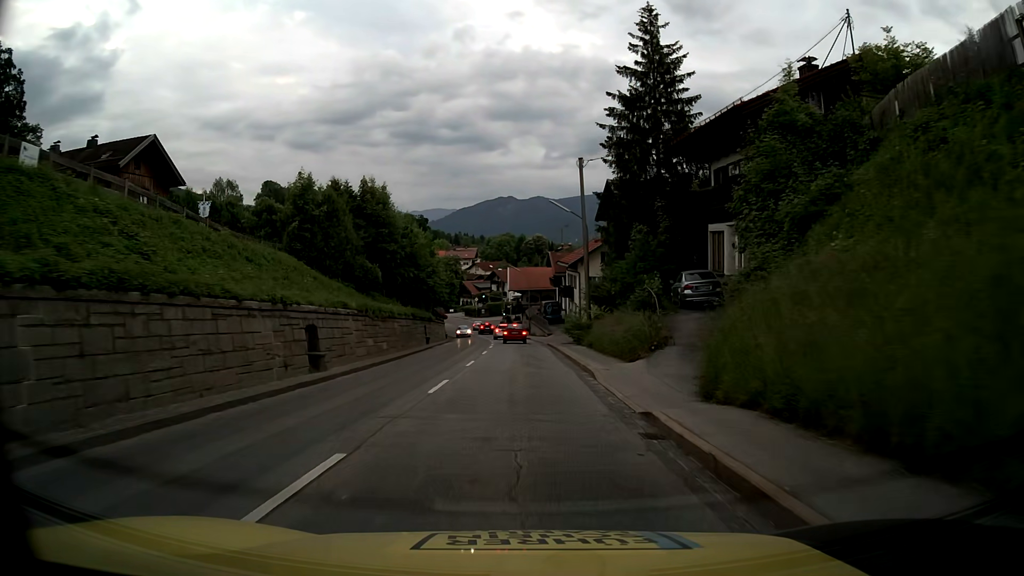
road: primary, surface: asphalt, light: Day
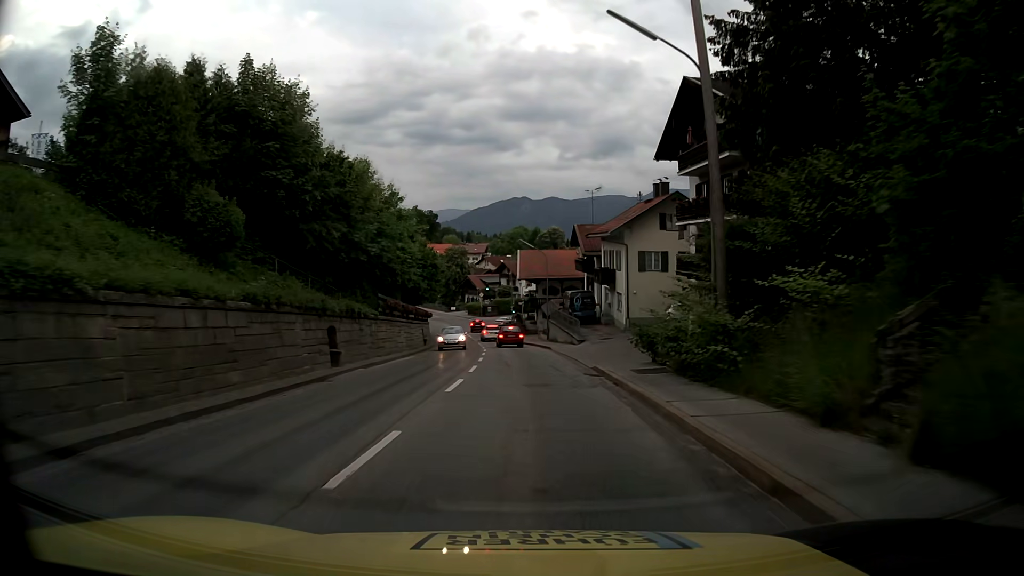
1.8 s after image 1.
(-0.2, +25.1) m; -1°
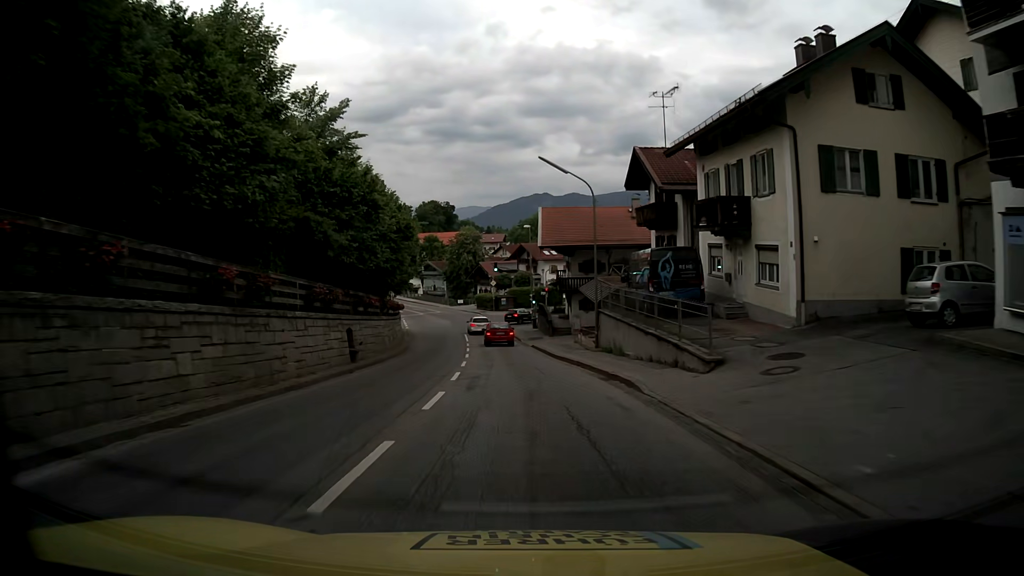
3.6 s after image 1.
(-0.4, +26.7) m; -1°
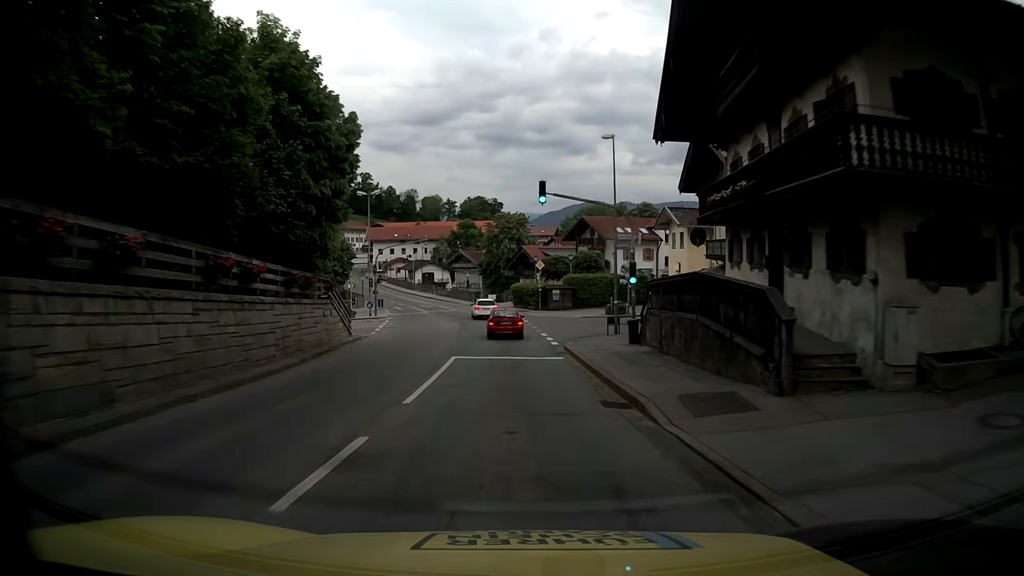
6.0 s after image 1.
(-1.7, +36.1) m; -4°
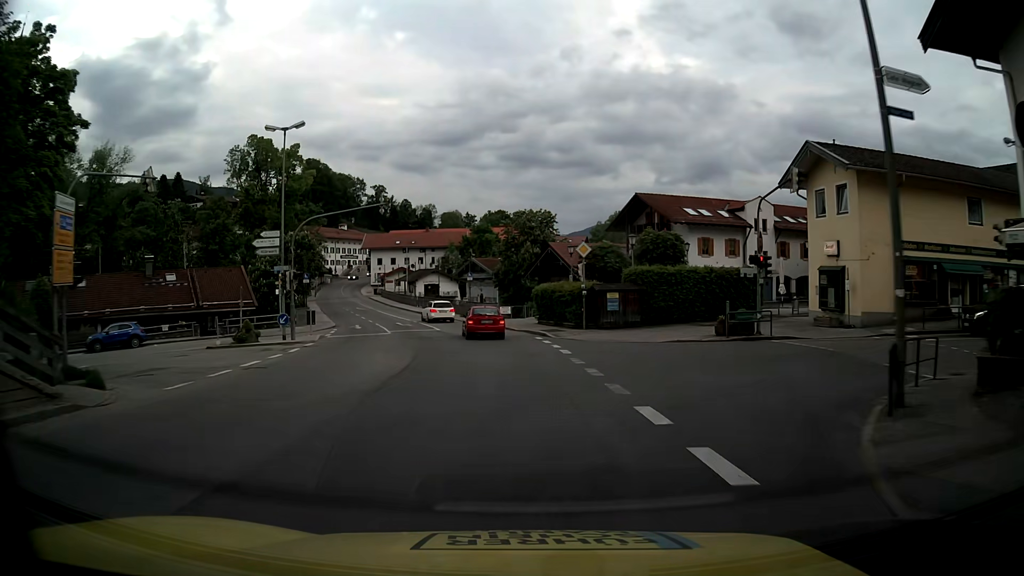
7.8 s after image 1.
(-0.6, +25.5) m; -2°
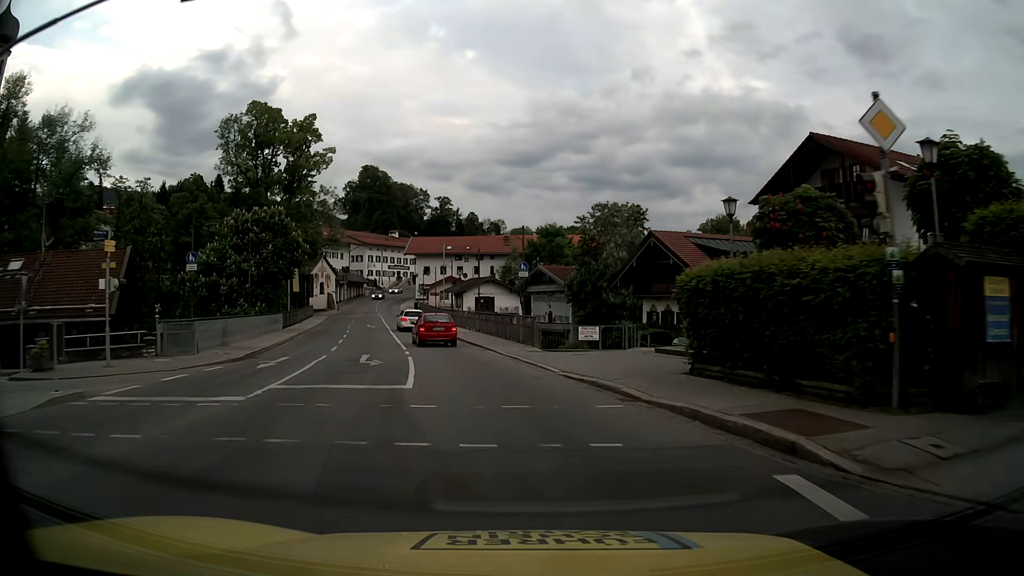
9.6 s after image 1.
(-1.2, +25.0) m; -6°
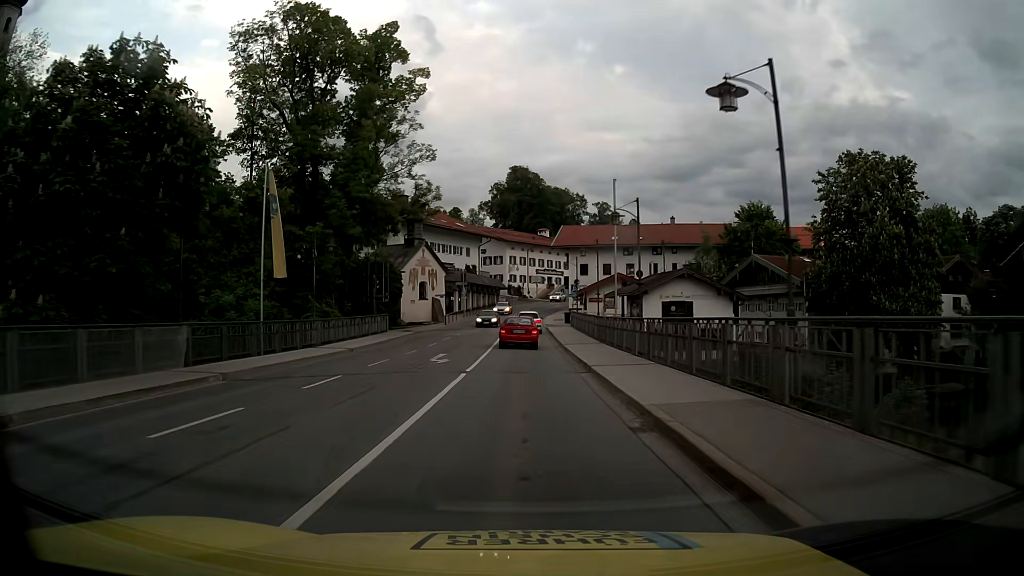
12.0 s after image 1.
(-4.1, +31.8) m; -14°
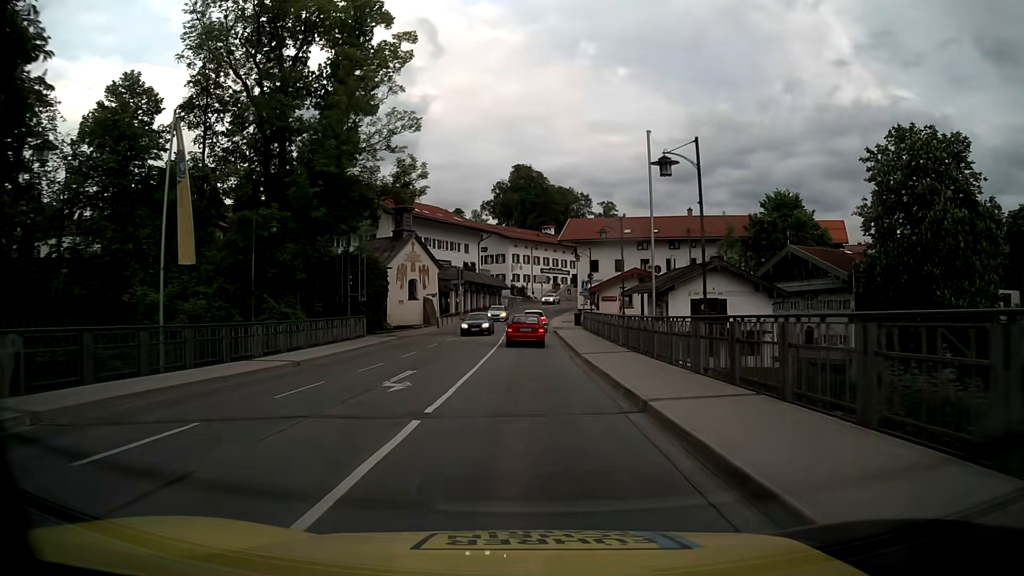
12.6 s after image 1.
(0.0, +7.7) m; 0°
(0, +10) (0, +20) (0, +30) (0, +40) (0, +50) (0, +60) (+1, +70) (+2, +80) (+5, +90) (+8, +99) m
